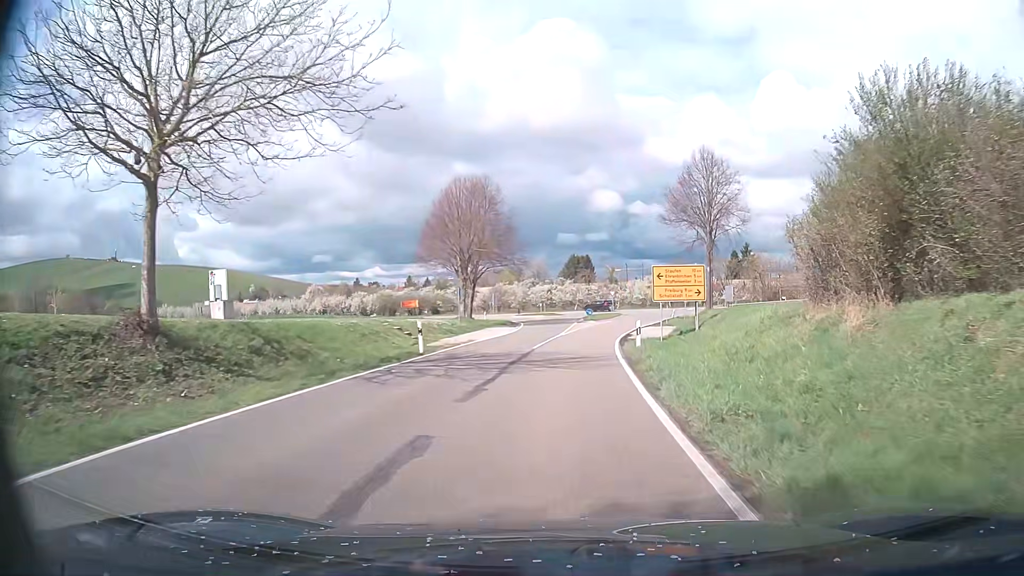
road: tertiary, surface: asphalt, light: Day
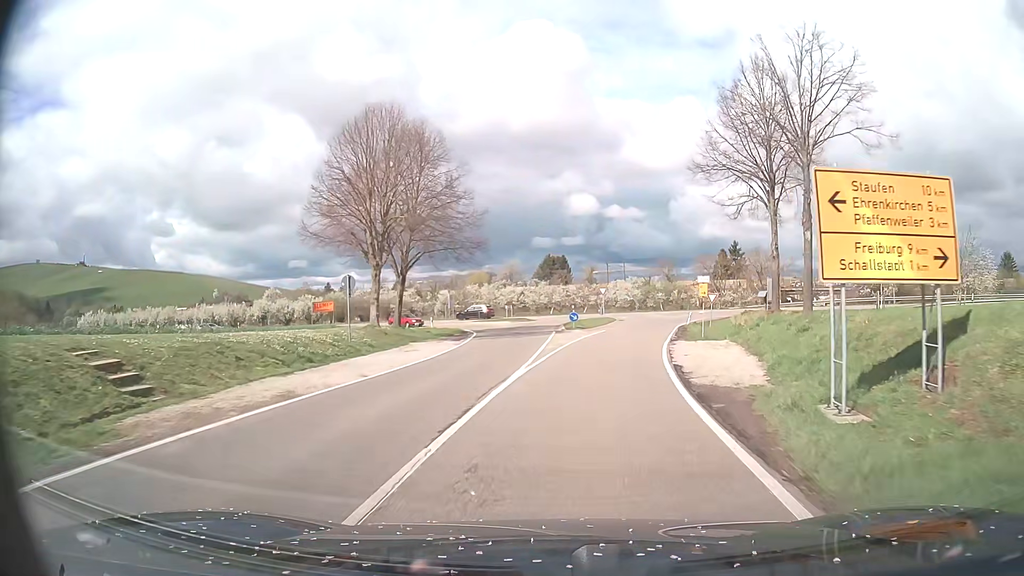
(+0.4, +20.1) m; +3°
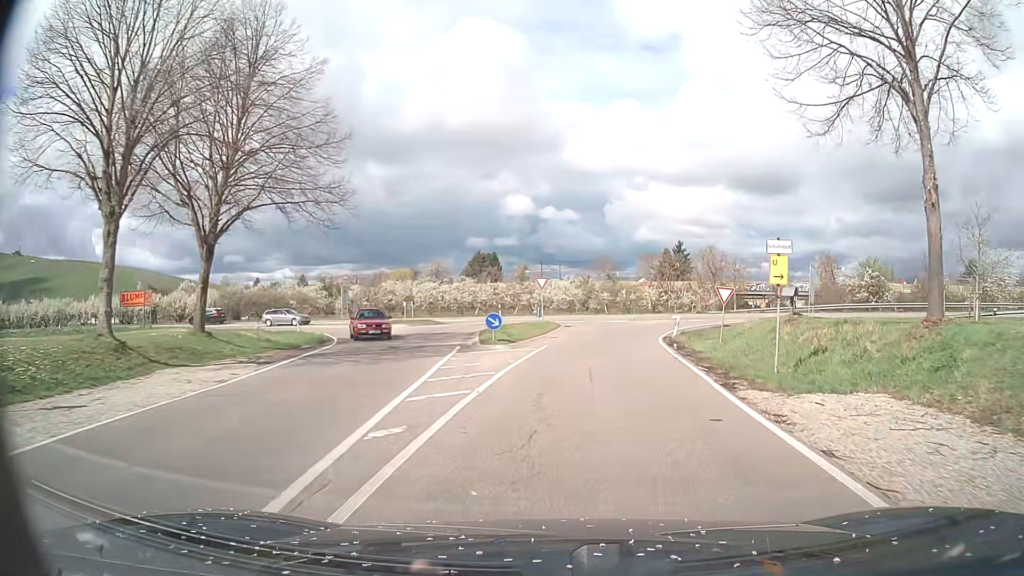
(+0.6, +17.9) m; +5°
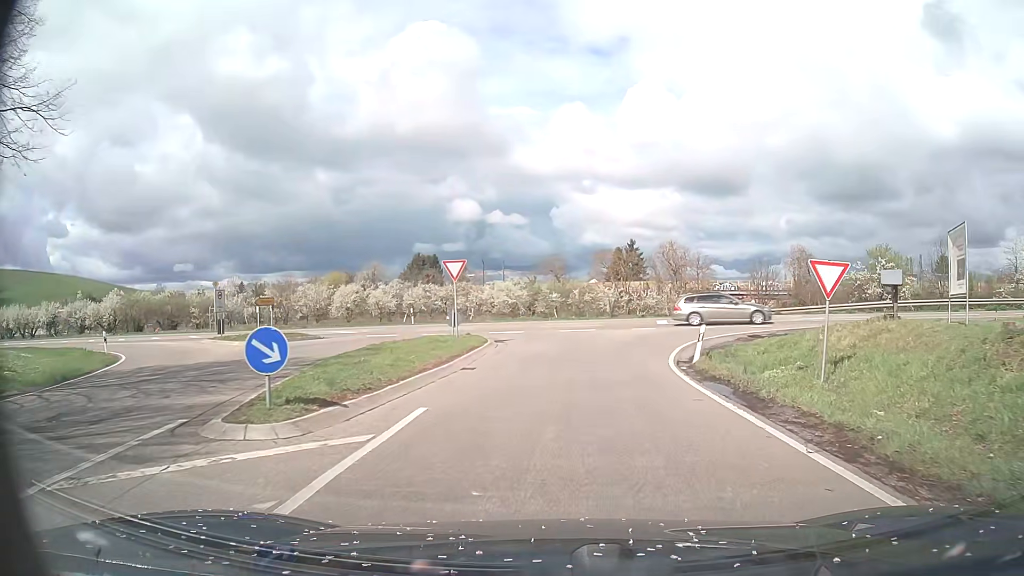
(+0.7, +15.3) m; +5°
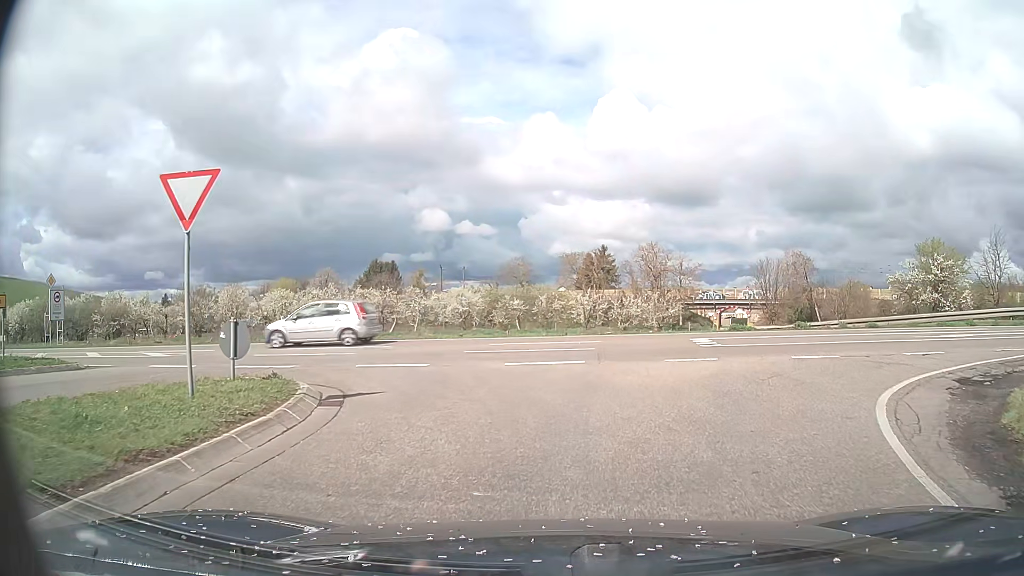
(+0.5, +15.2) m; +3°
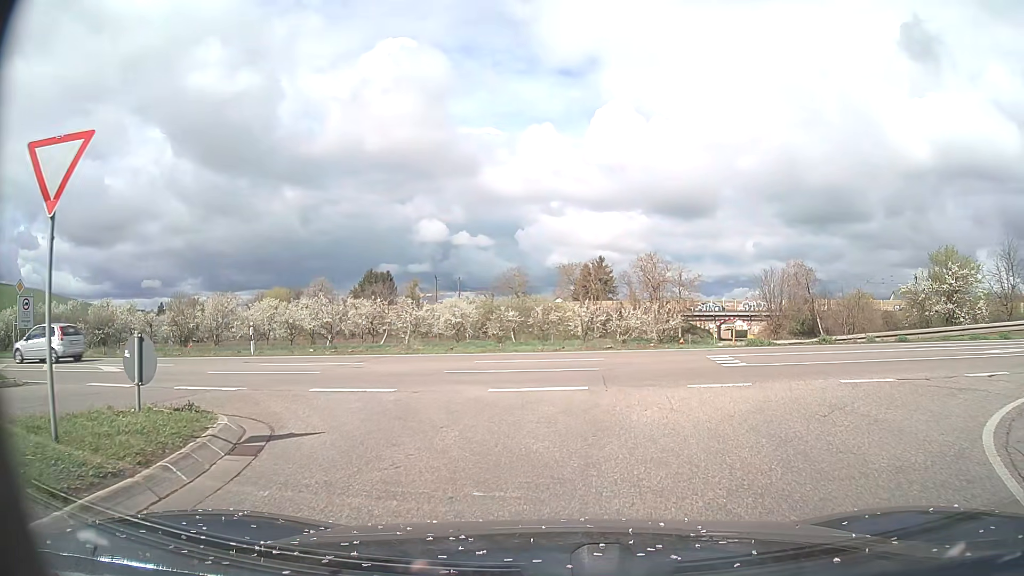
(0.0, +2.4) m; 0°
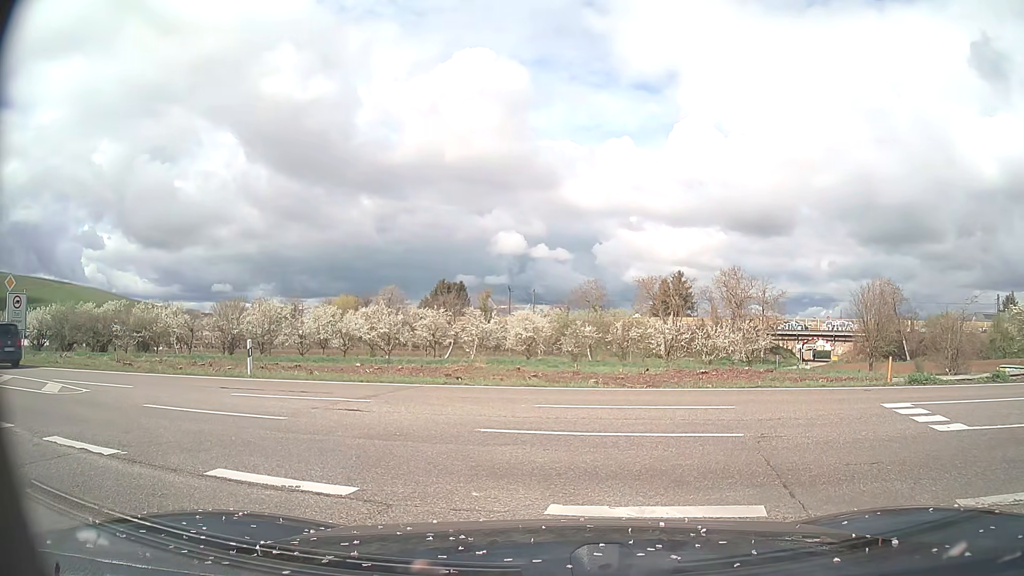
(-0.2, +5.5) m; -6°
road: primary
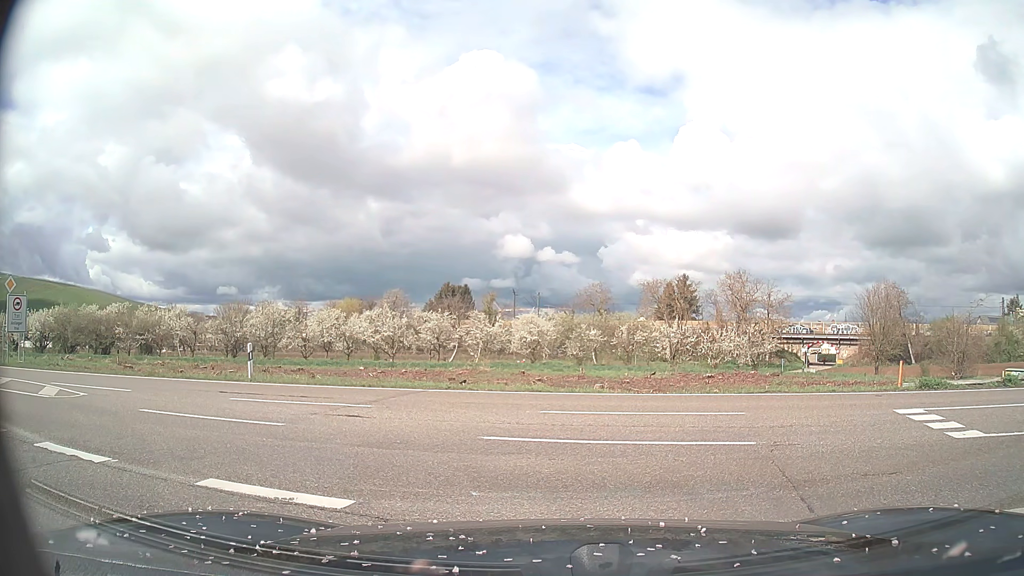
(0.0, +0.3) m; 0°
